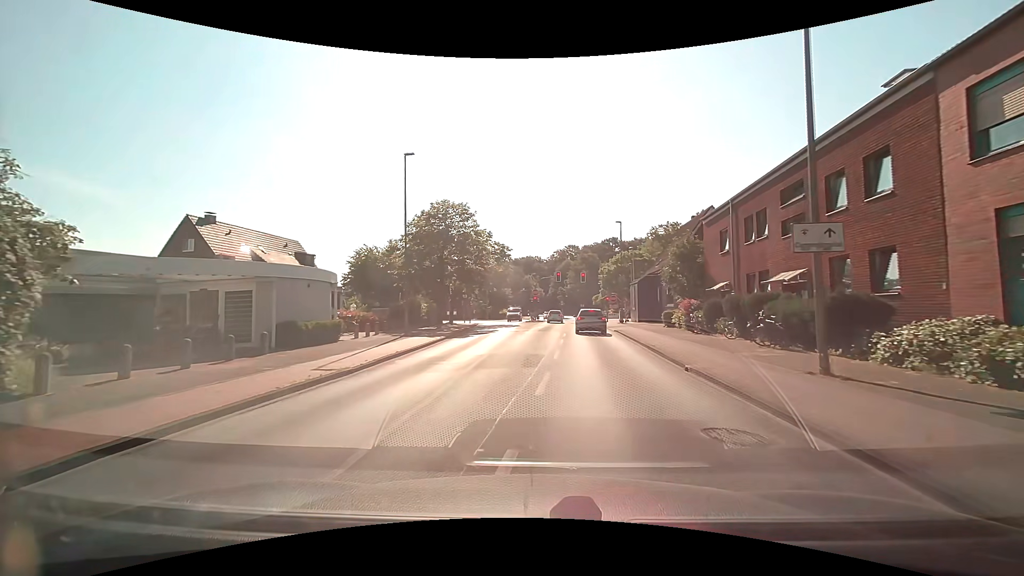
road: tertiary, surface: asphalt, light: Day
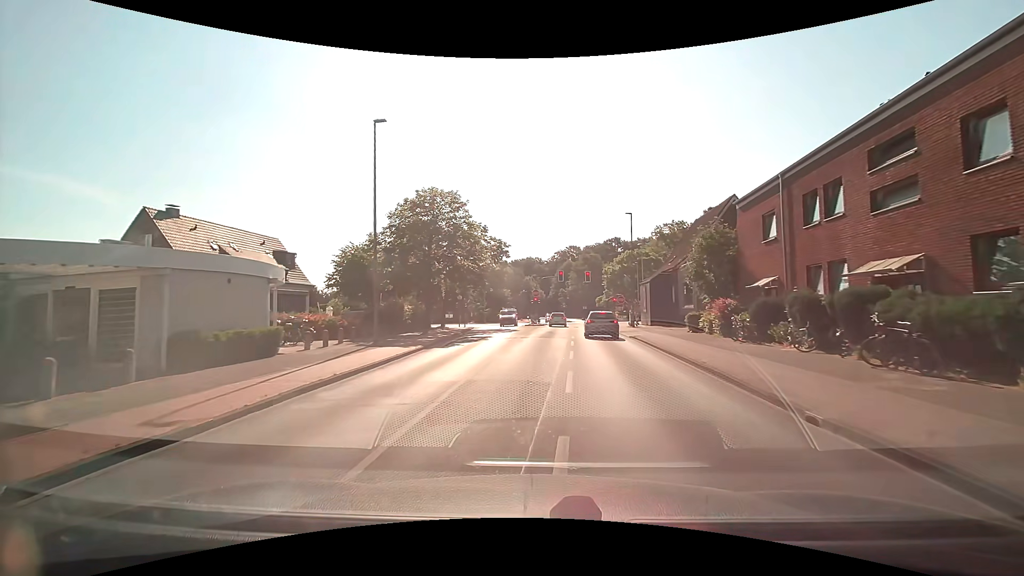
(0.0, +5.4) m; -1°
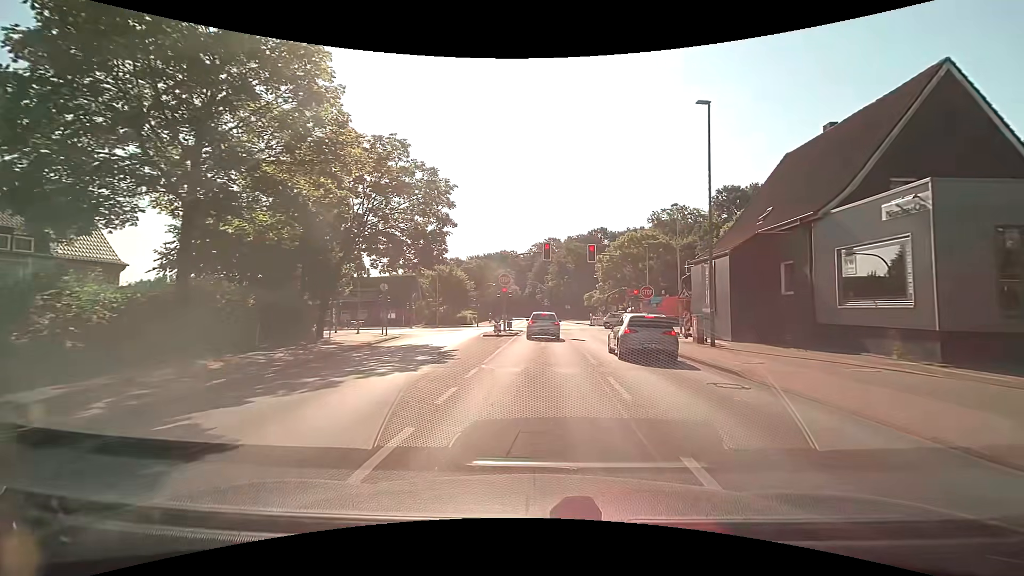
(+0.5, +24.5) m; +4°
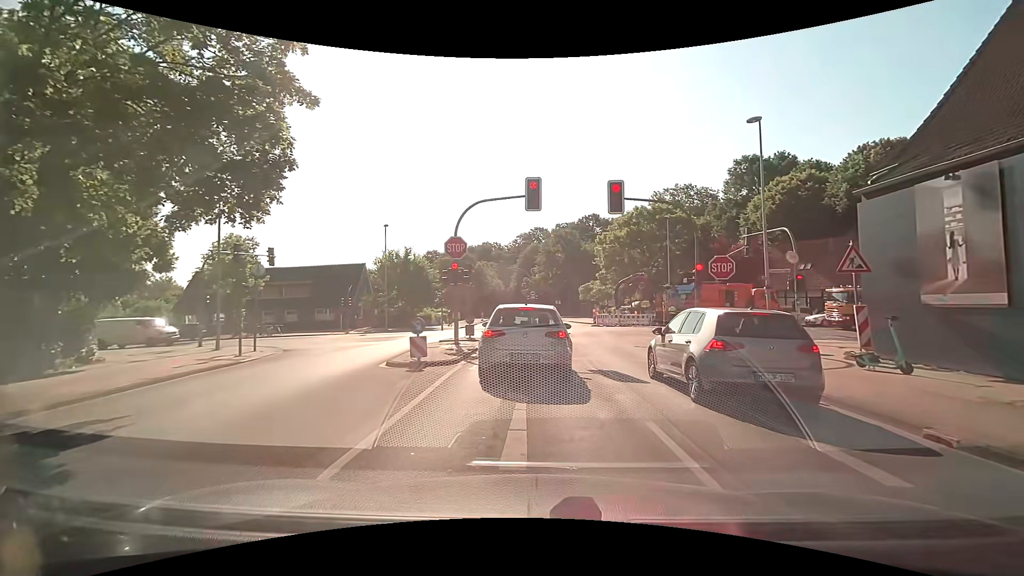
(+0.2, +16.5) m; +1°
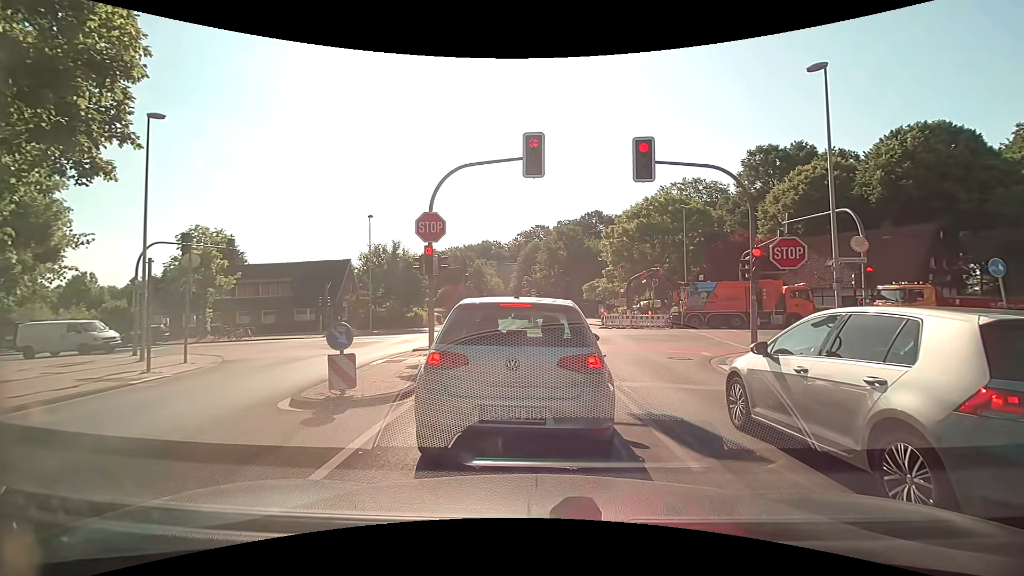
(0.0, +4.6) m; +1°
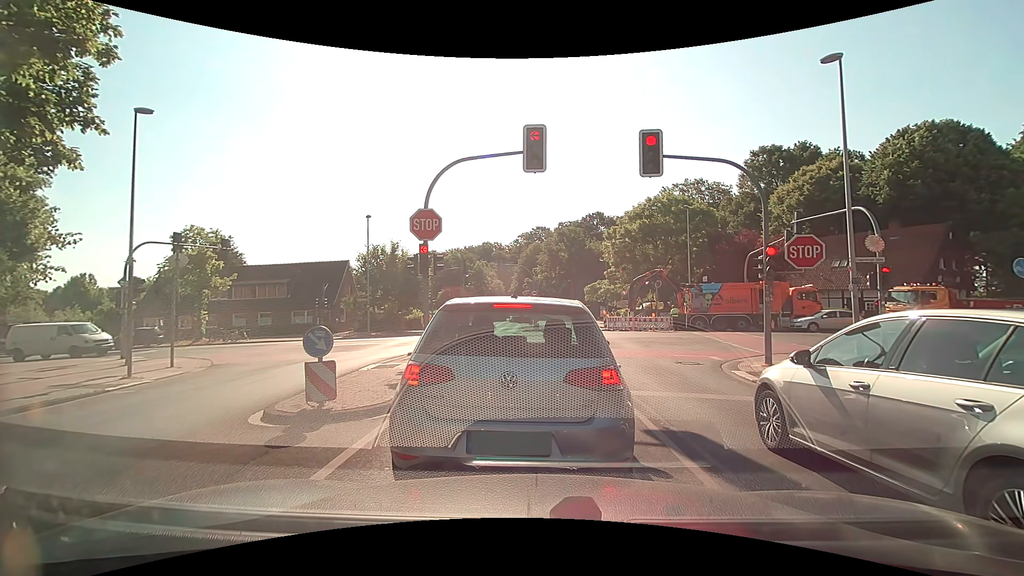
(0.0, +0.8) m; 0°
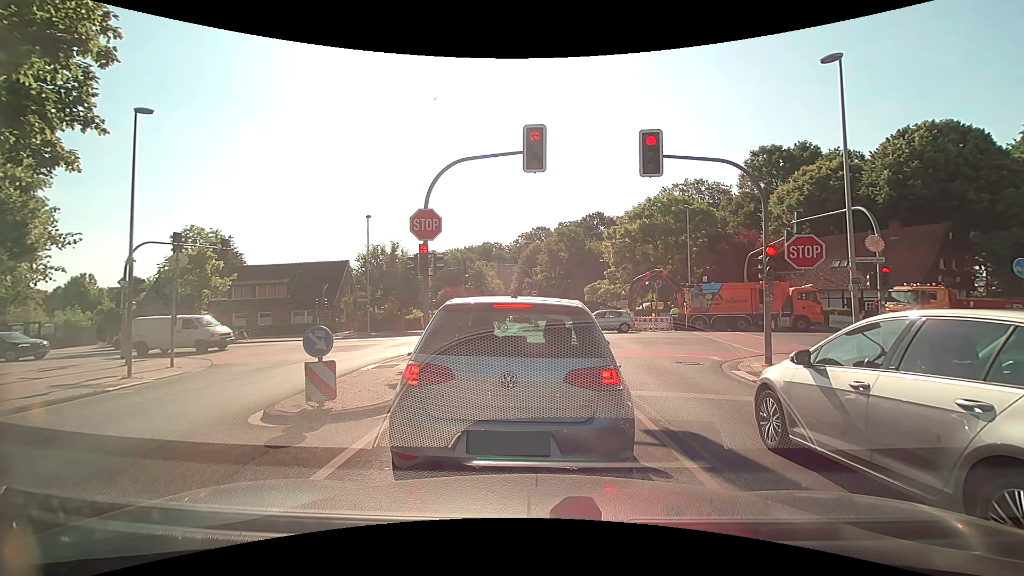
(0.0, 0.0) m; 0°
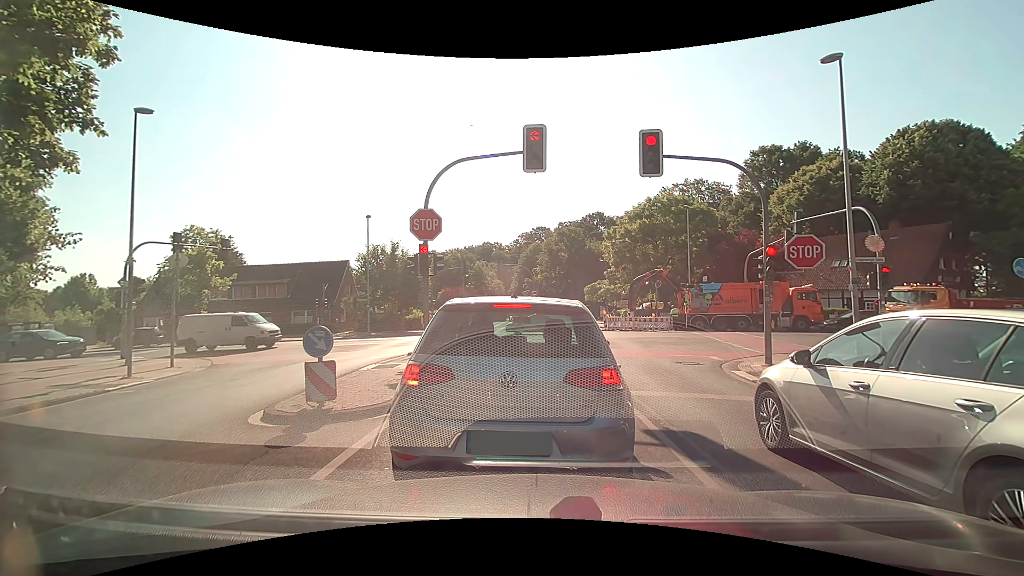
(0.0, 0.0) m; 0°
(0, +10) (0, +20) (-5, +29) (-13, +34) (-23, +35) (-33, +35) (-43, +35) (-53, +35) (-63, +34) (-73, +34) m
